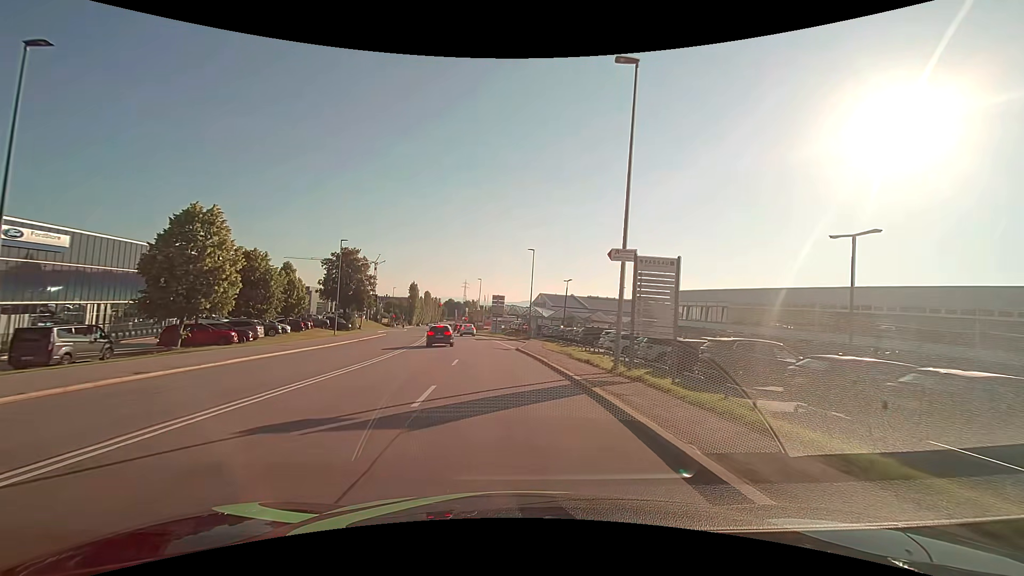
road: secondary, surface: asphalt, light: Day
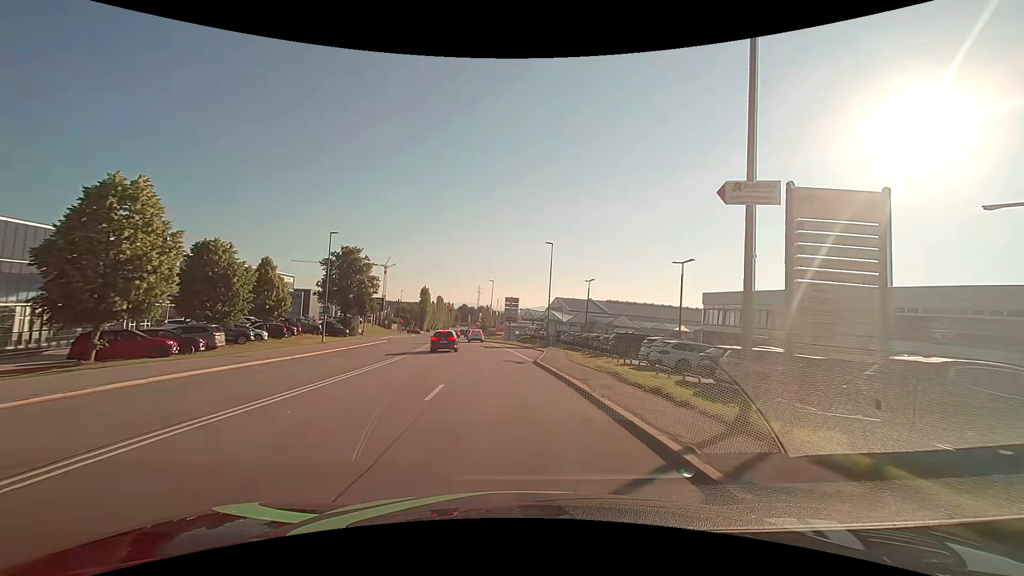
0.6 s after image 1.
(-0.1, +7.6) m; -2°
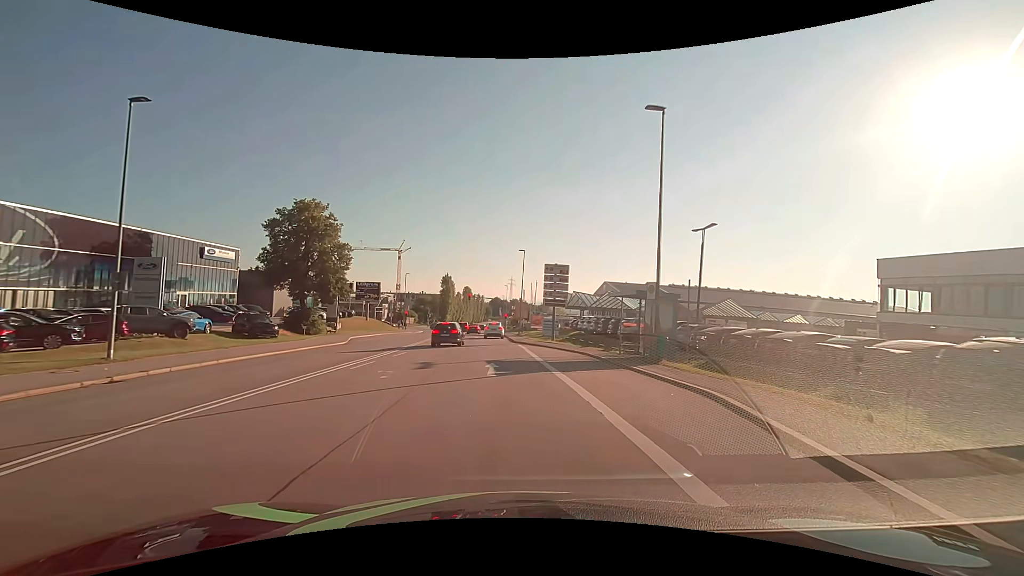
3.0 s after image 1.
(-1.0, +28.0) m; -4°
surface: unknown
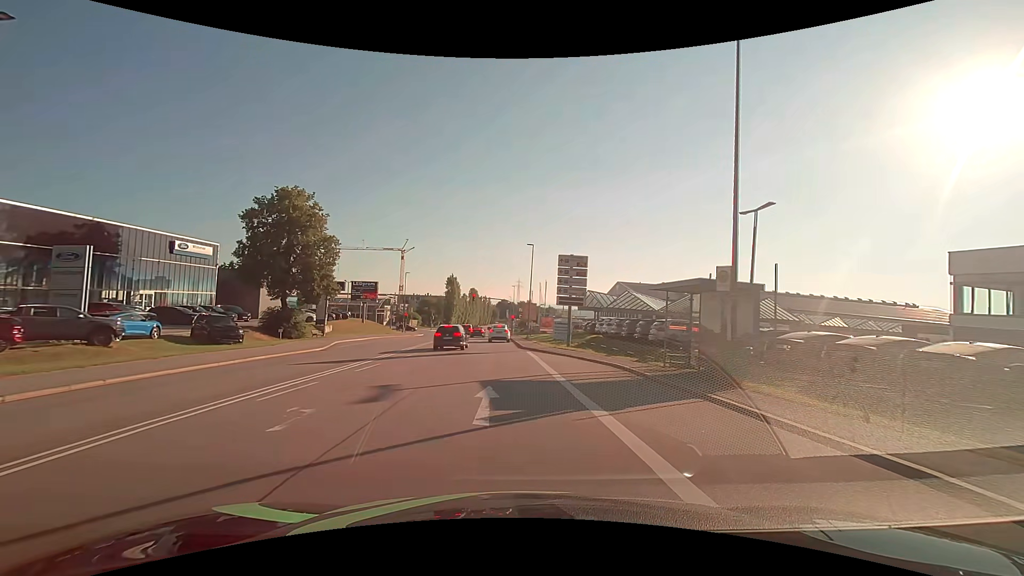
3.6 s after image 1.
(0.0, +6.1) m; -1°
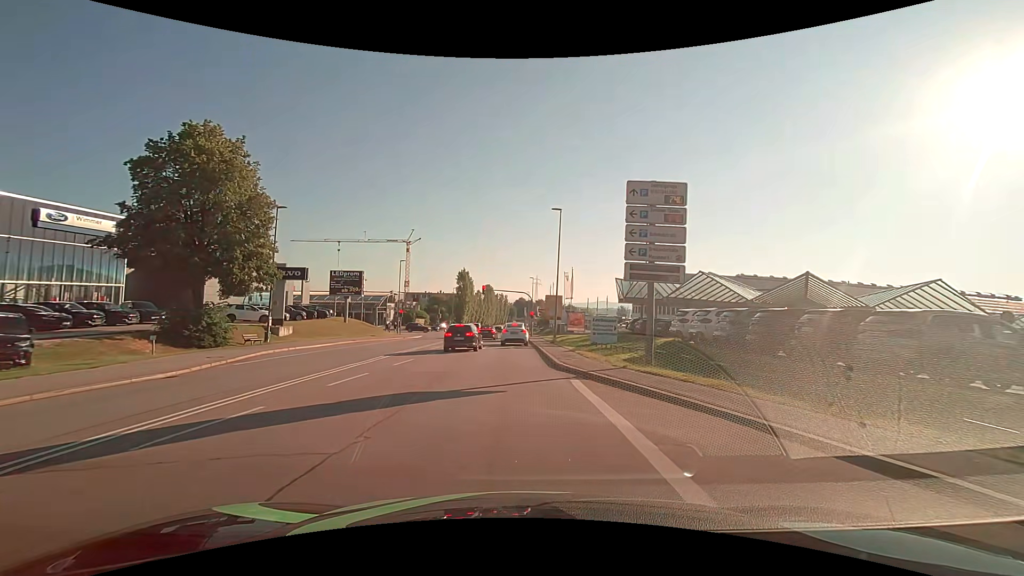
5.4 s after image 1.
(-0.2, +15.5) m; -2°
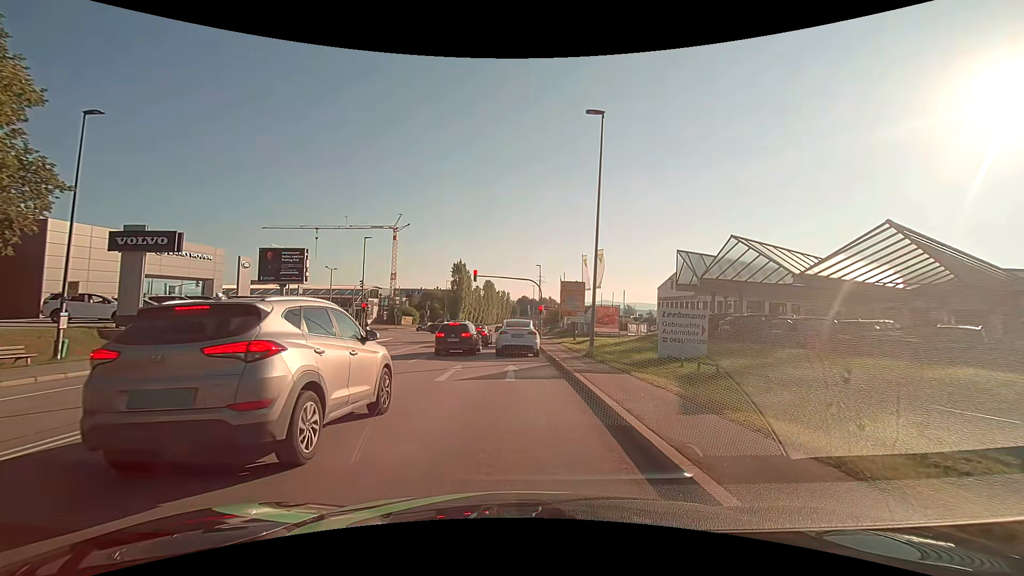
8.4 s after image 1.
(-0.1, +16.9) m; +1°
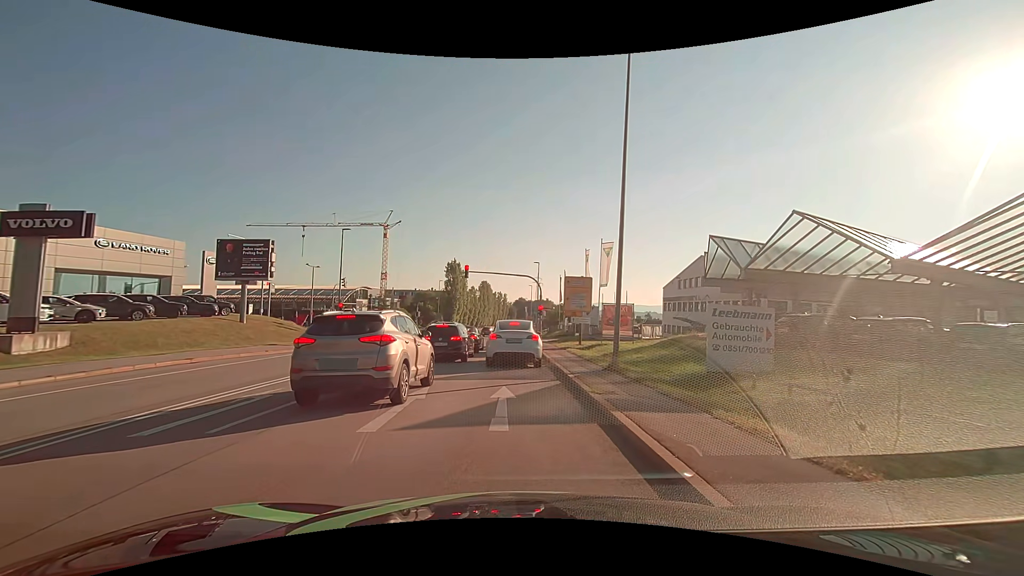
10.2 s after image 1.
(-0.1, +5.4) m; -1°
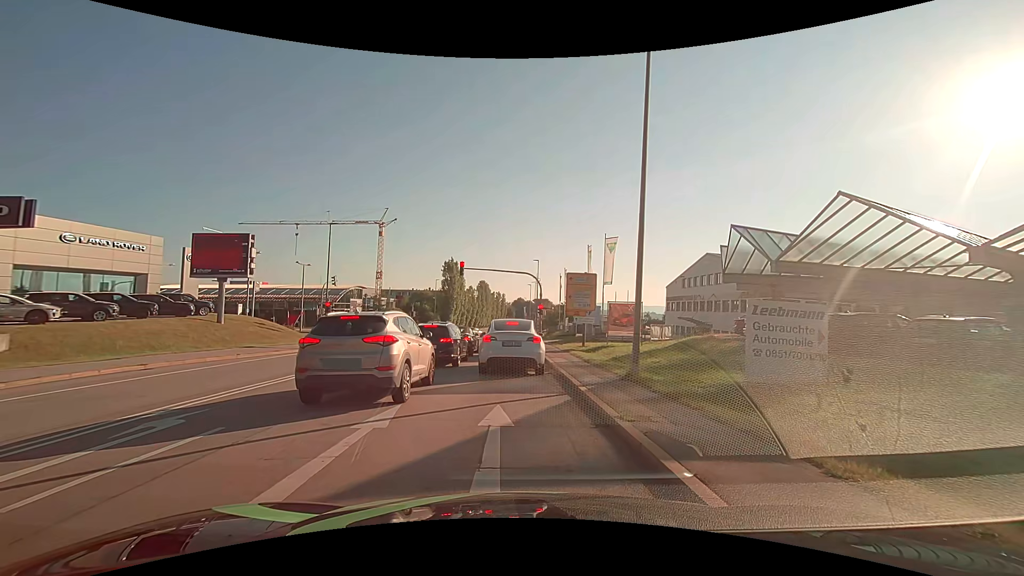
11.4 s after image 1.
(0.0, +2.6) m; 0°
